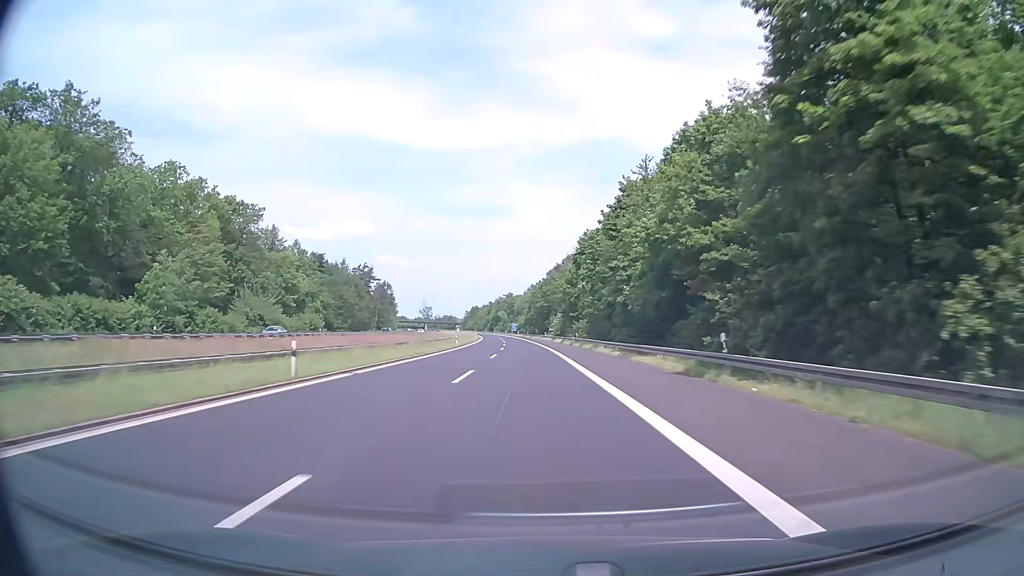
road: motorway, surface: asphalt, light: Day
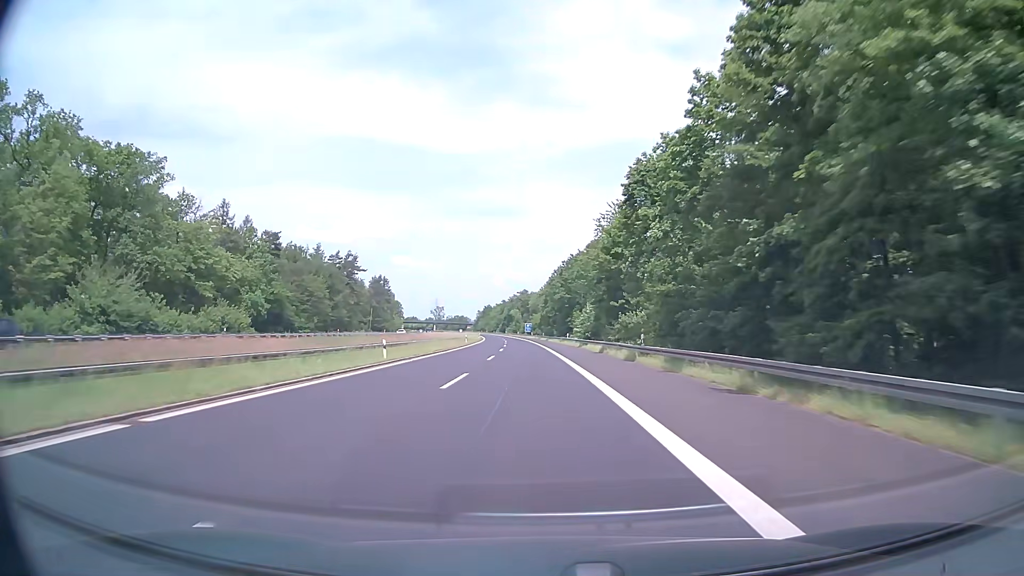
(-0.4, +38.0) m; -2°
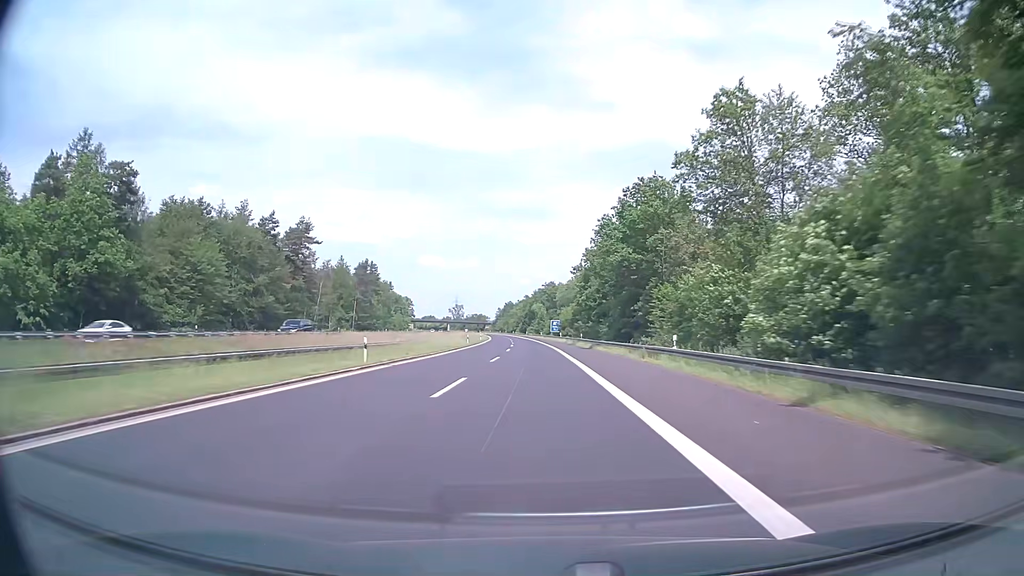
(-1.1, +57.0) m; -2°
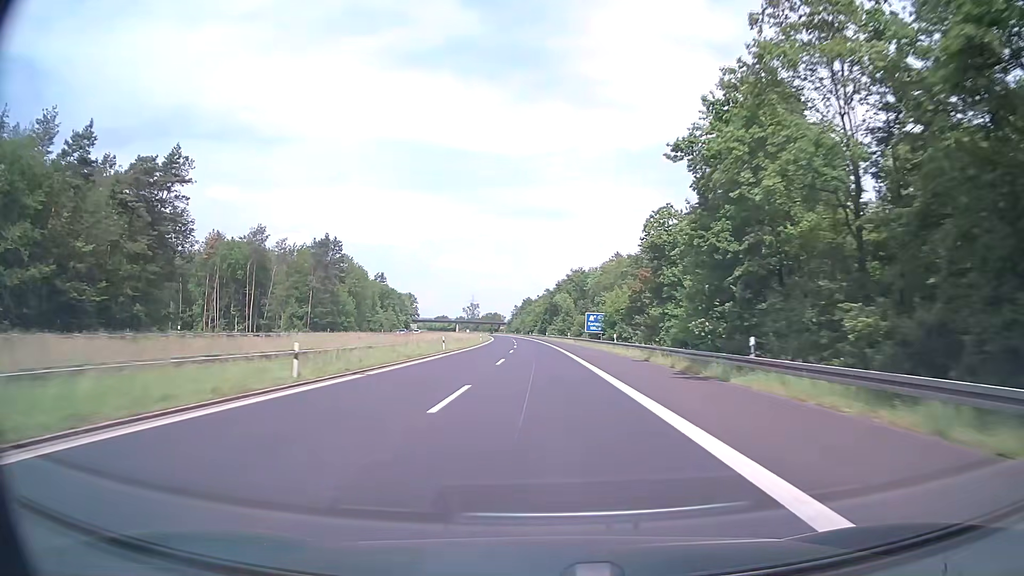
(-0.9, +57.0) m; -2°
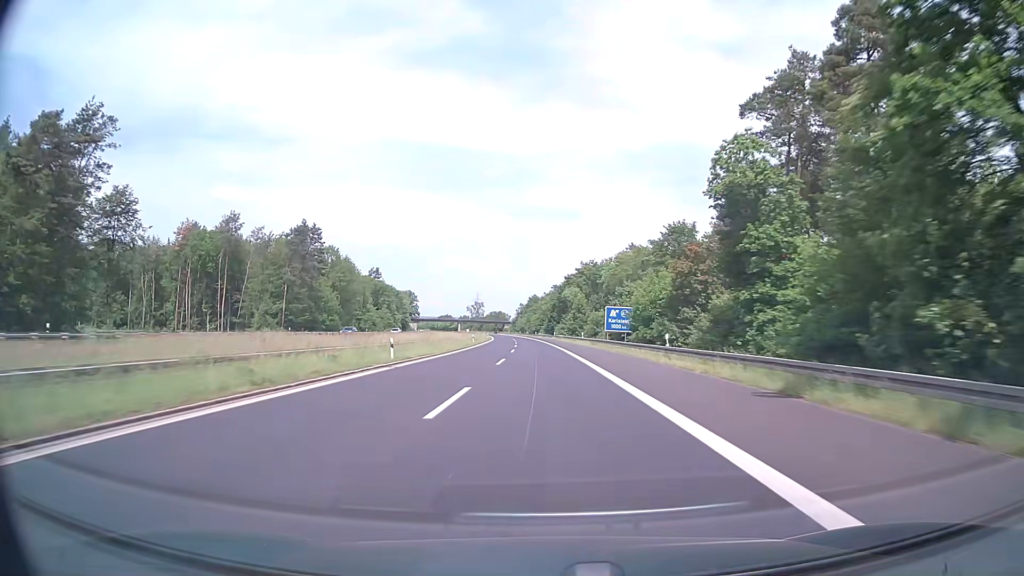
(-0.1, +19.0) m; -1°
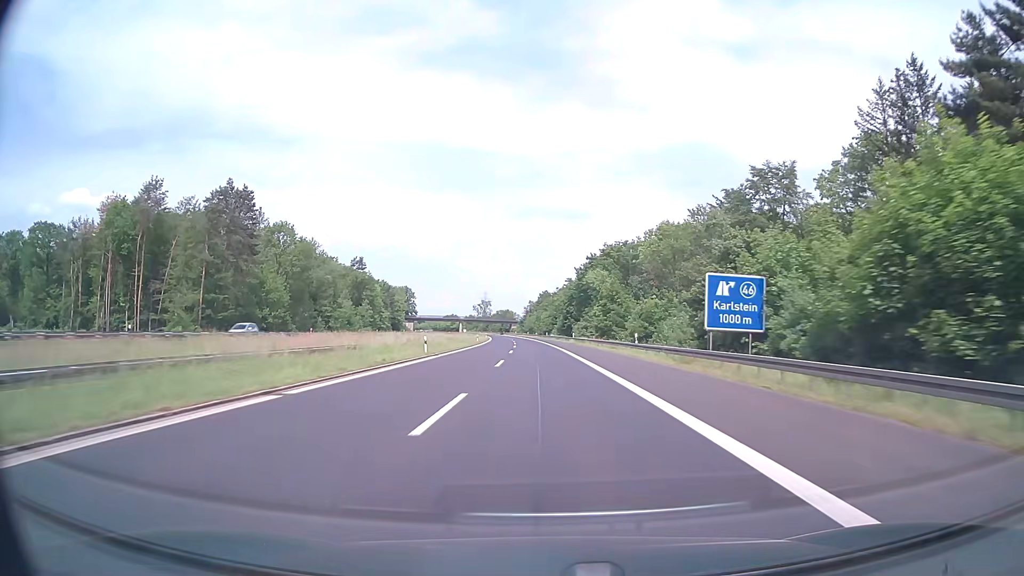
(-0.3, +38.1) m; -1°
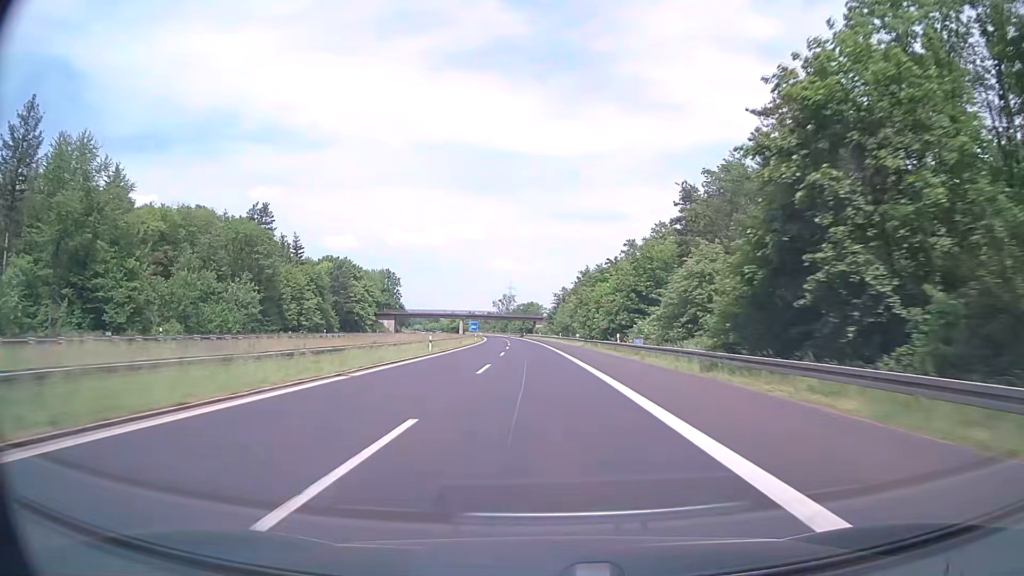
(-1.9, +95.1) m; -3°
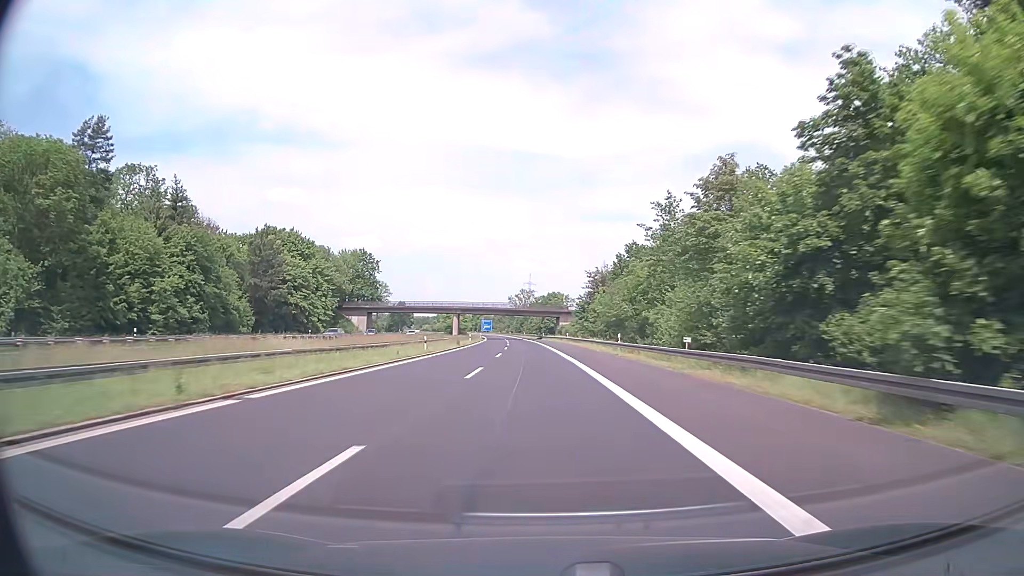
(-1.0, +57.1) m; -2°
(0, +10) (0, +20) (0, +30) (0, +40) (-1, +50) (-1, +60) (-1, +70) (-2, +80) (-2, +90) (-3, +100) m
